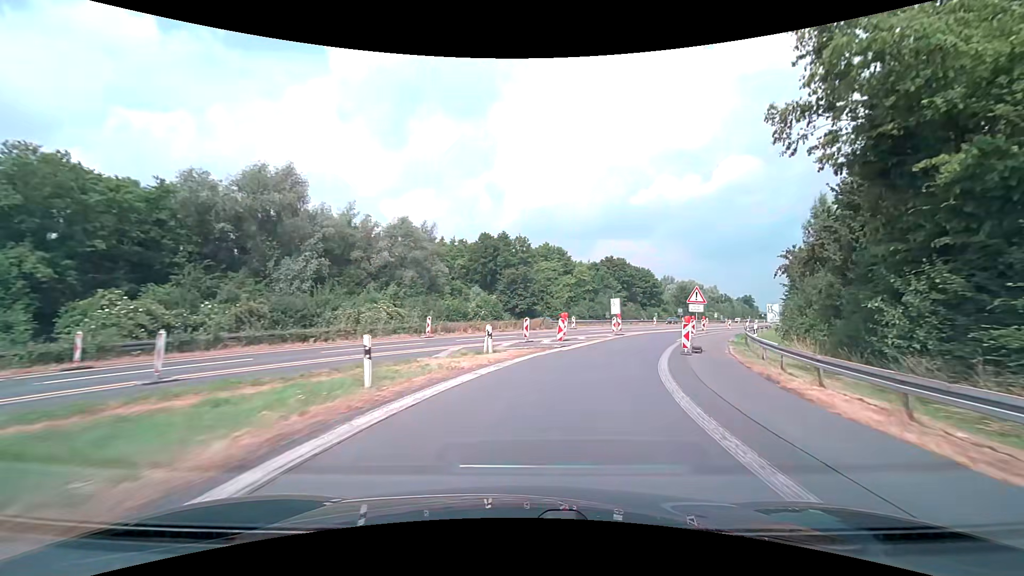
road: motorway_link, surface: asphalt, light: Day
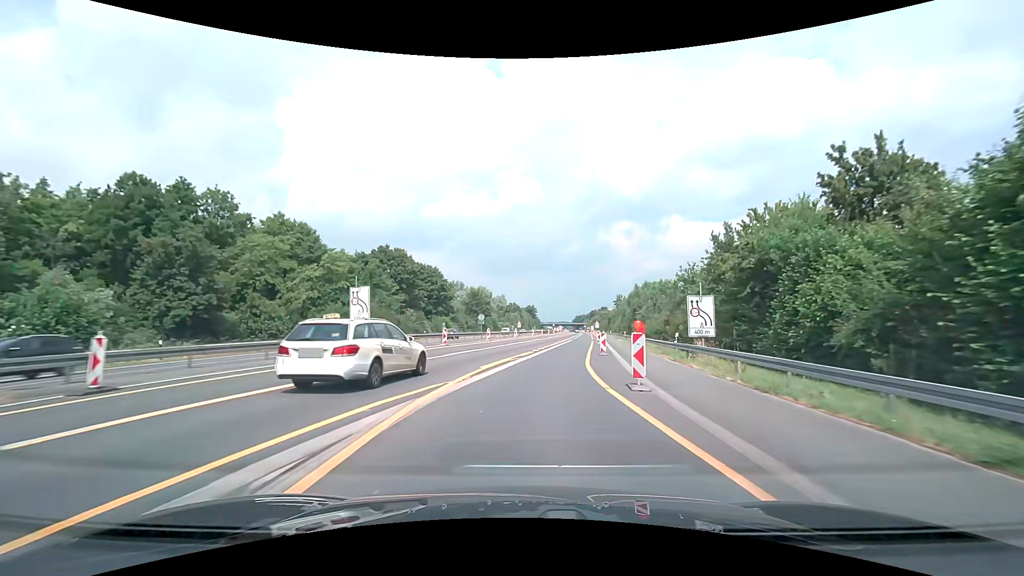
(+8.8, +36.5) m; +24°
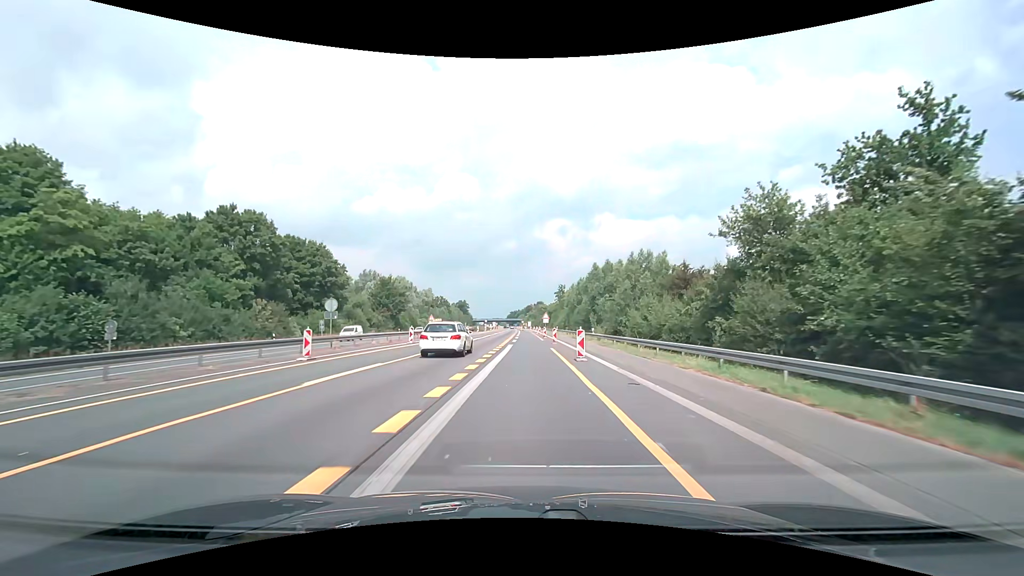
(+2.4, +29.8) m; +8°
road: motorway
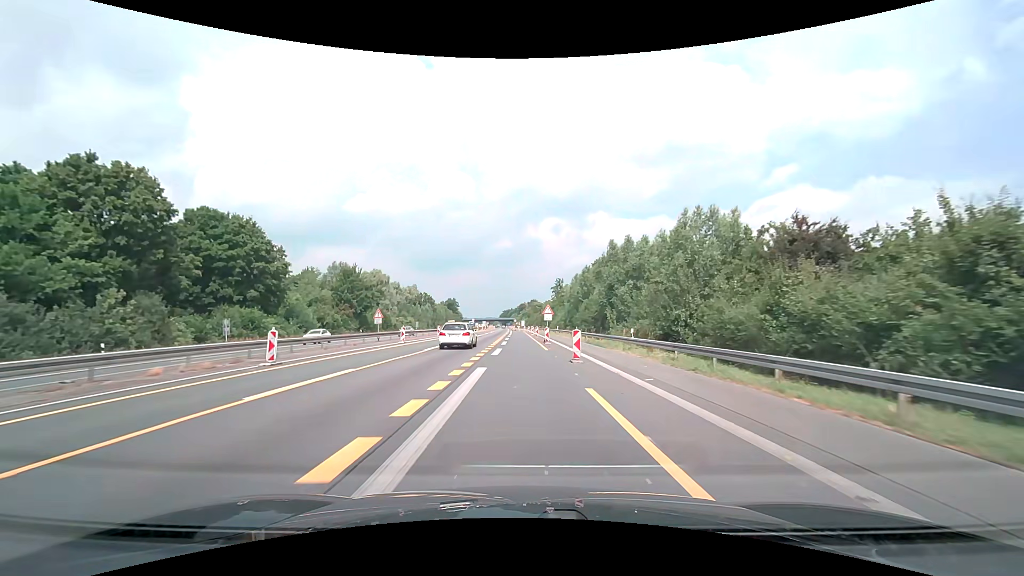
(+0.1, +20.2) m; 0°
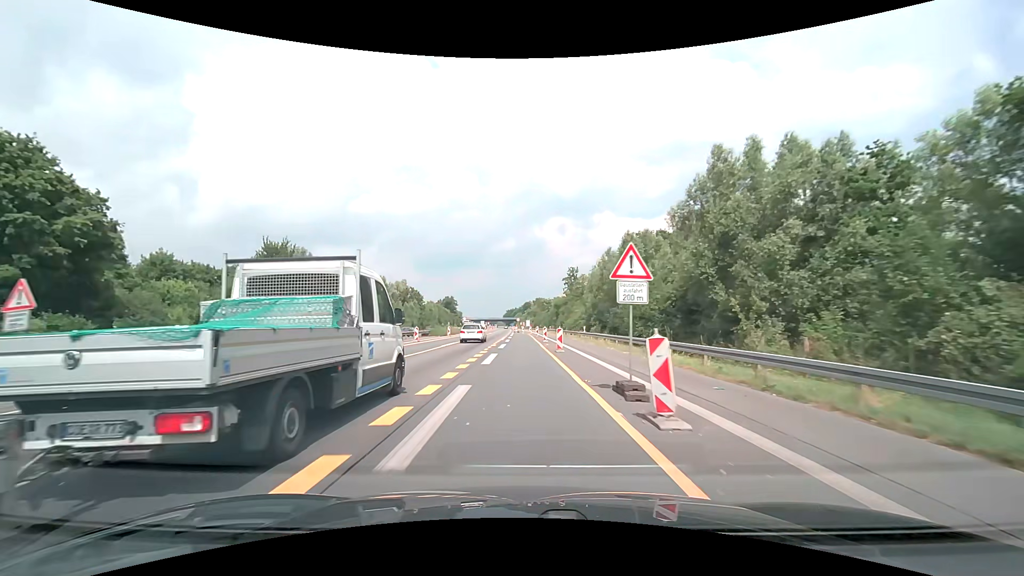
(0.0, +30.3) m; 0°
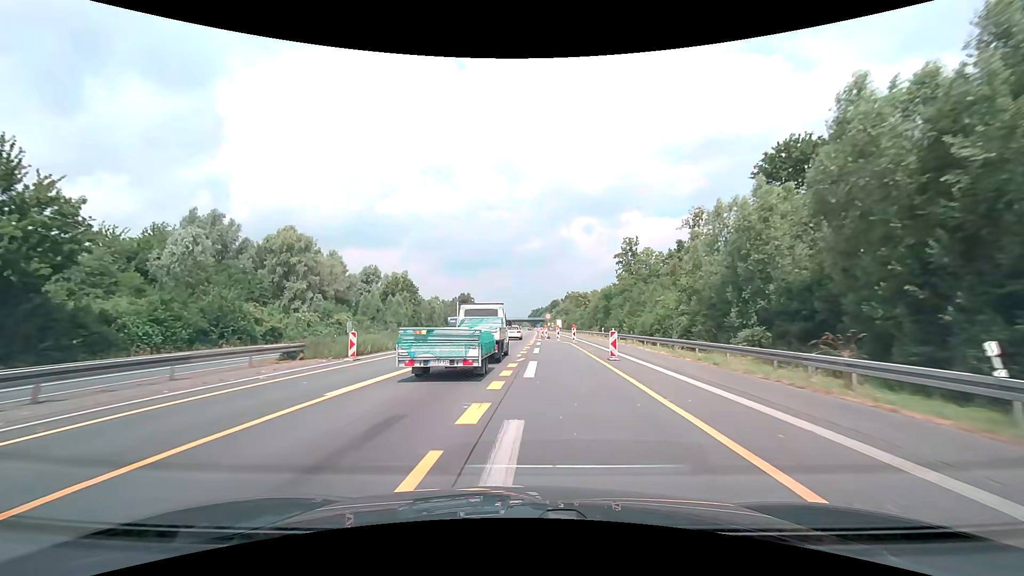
(-1.0, +41.6) m; -3°
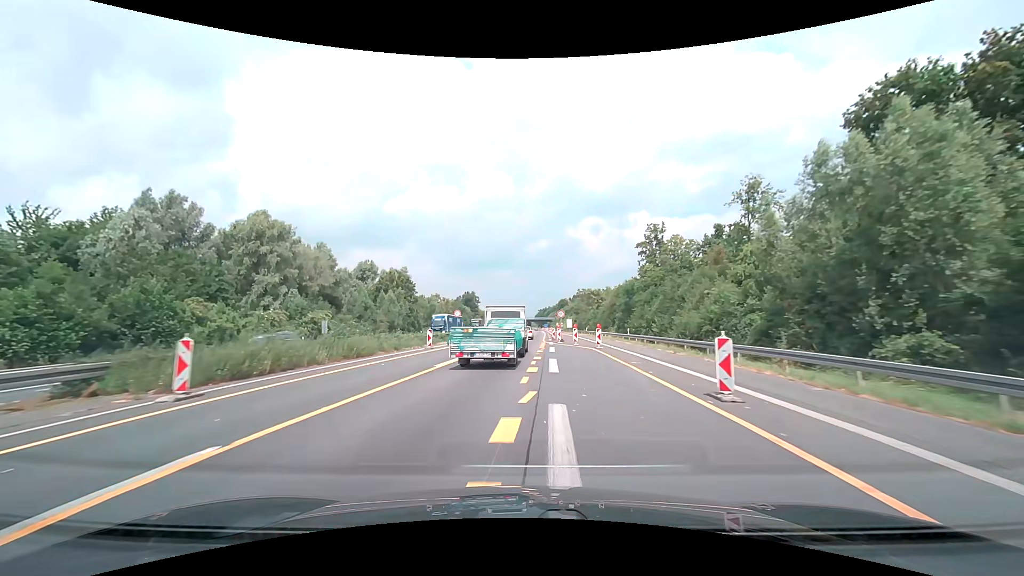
(-0.1, +11.0) m; -1°
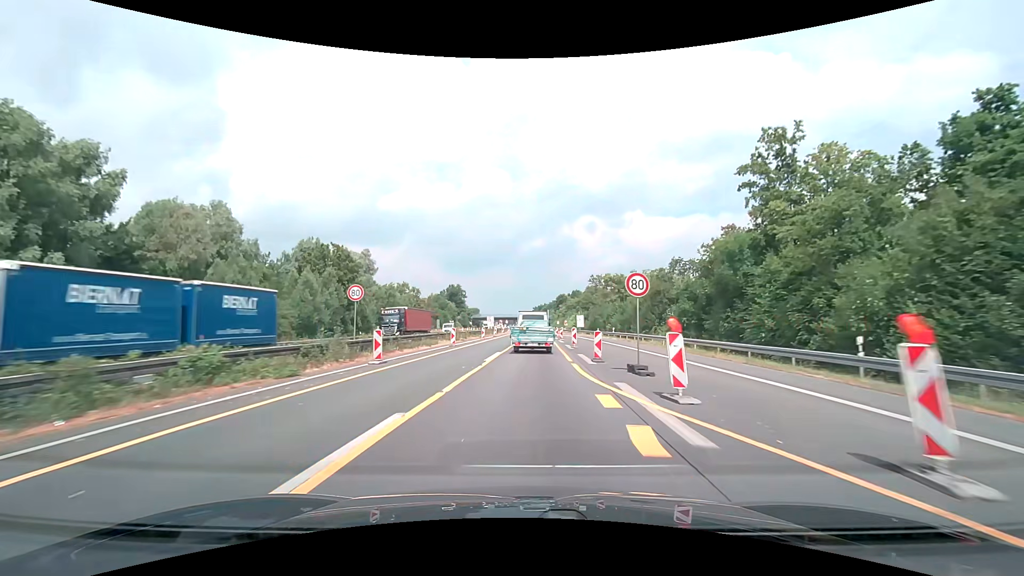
(+0.1, +34.1) m; +1°
(0, +10) (0, +20) (0, +30) (+1, +40) (+1, +50) (+1, +60) (+2, +70) (+2, +80) (+2, +90) (+2, +100) m
